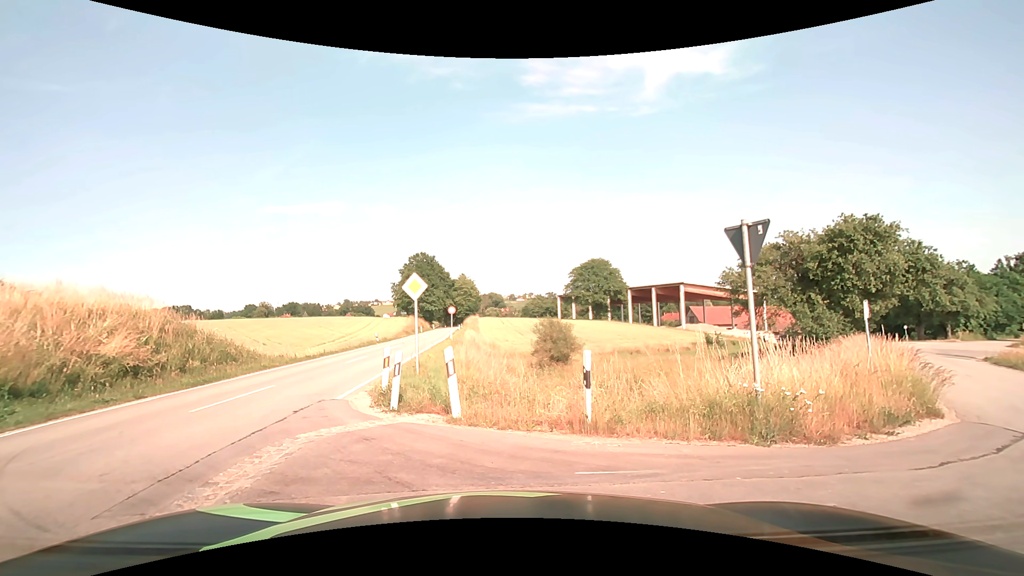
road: secondary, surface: asphalt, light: Day
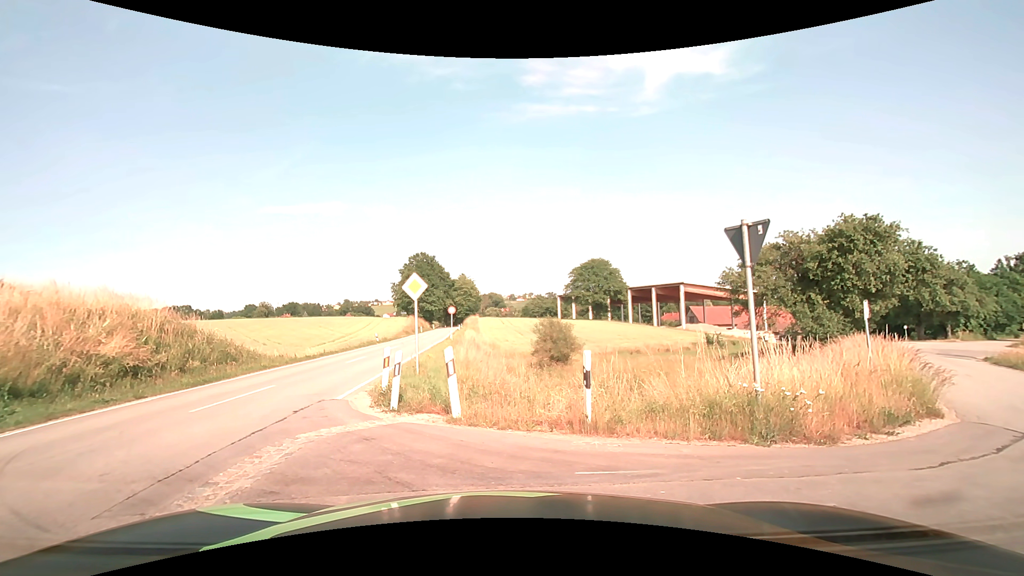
(0.0, 0.0) m; 0°
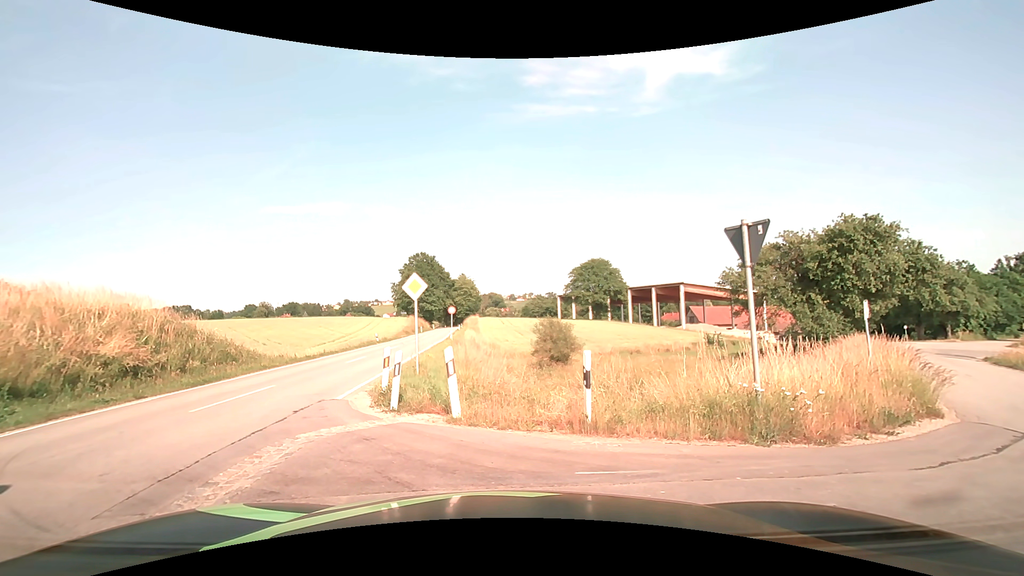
(0.0, 0.0) m; 0°
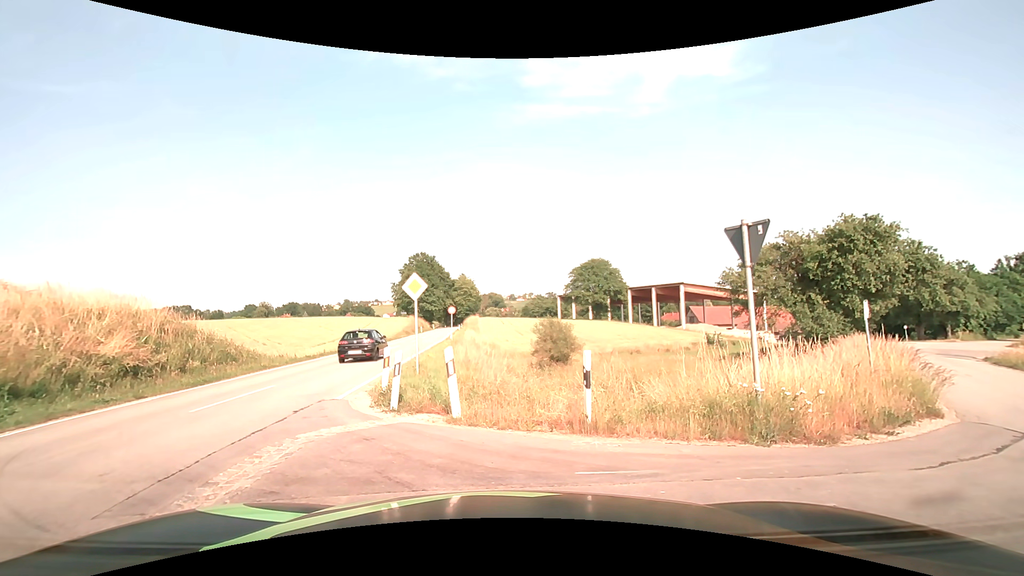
(0.0, 0.0) m; 0°
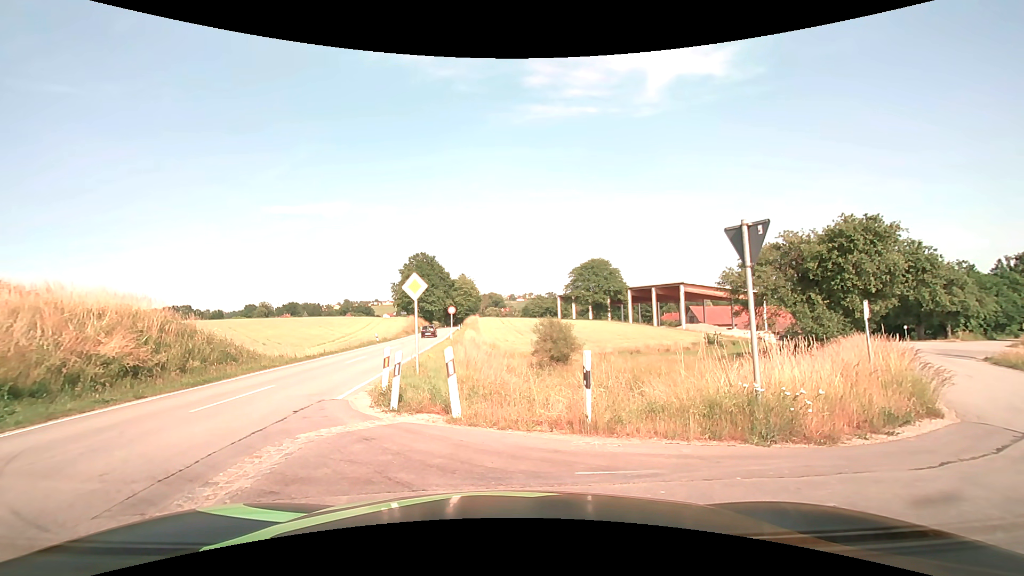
(0.0, 0.0) m; 0°
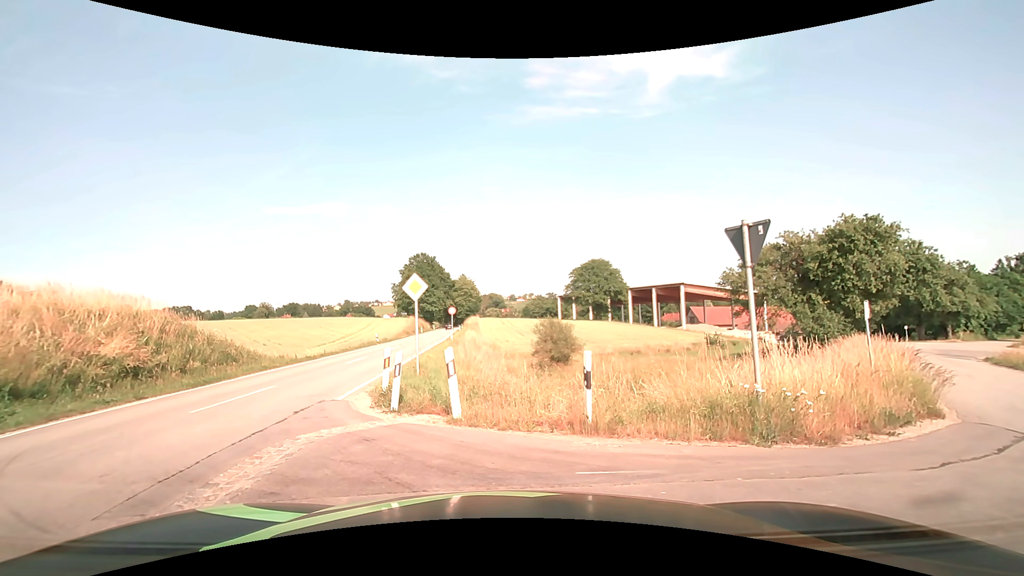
(0.0, 0.0) m; 0°
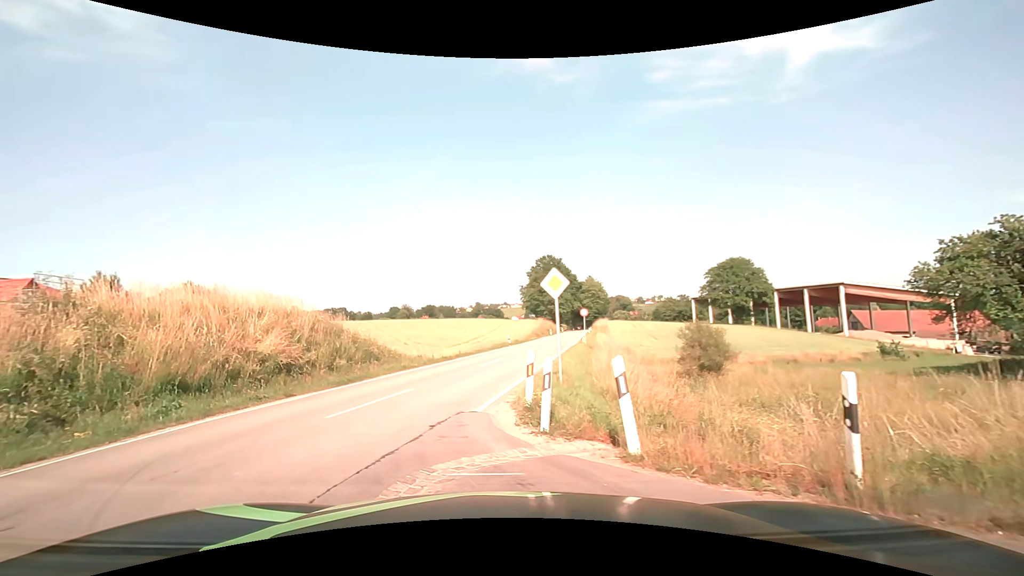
(-0.2, +2.1) m; -16°
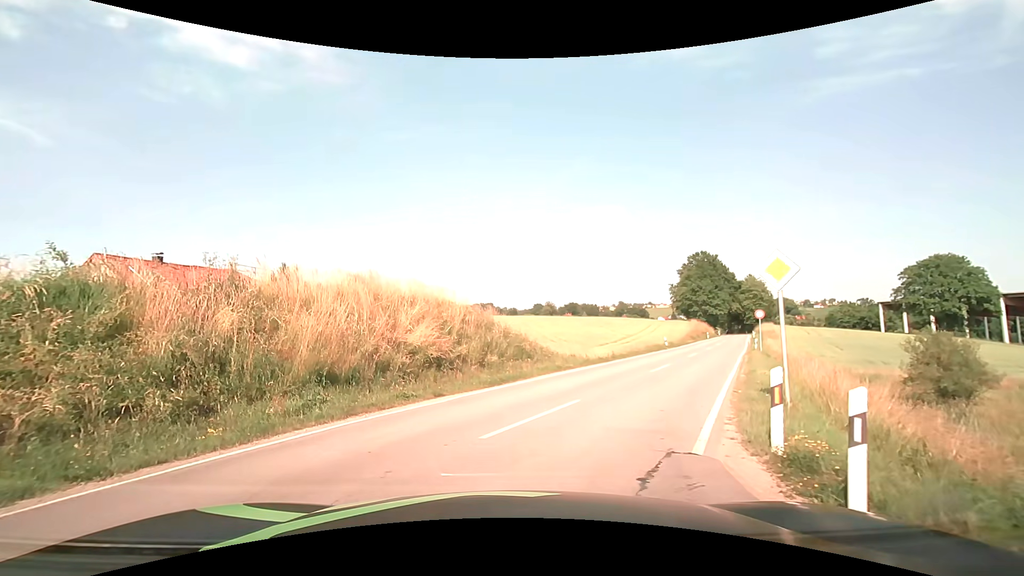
(-0.5, +3.0) m; -17°
